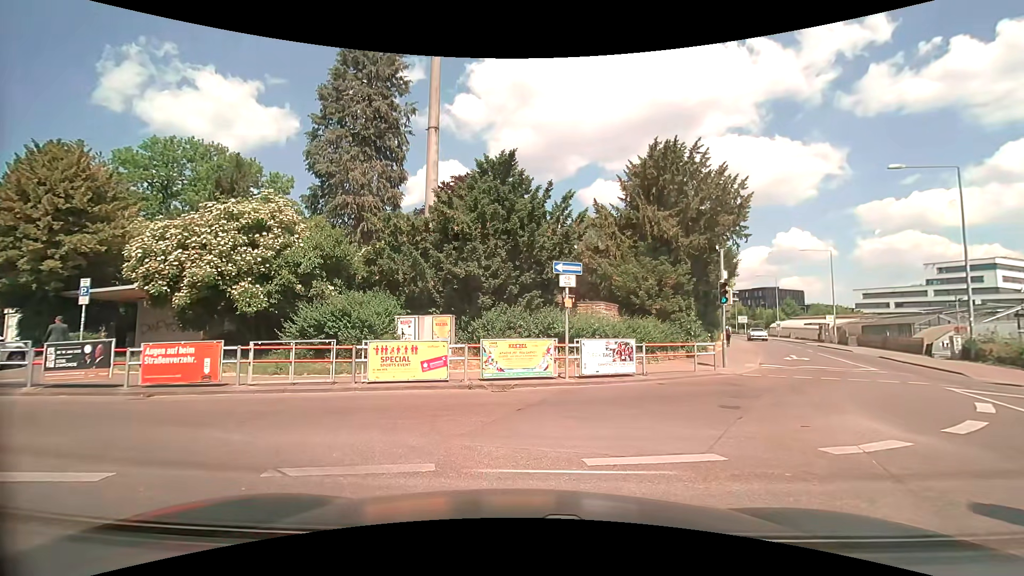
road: residential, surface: asphalt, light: Day
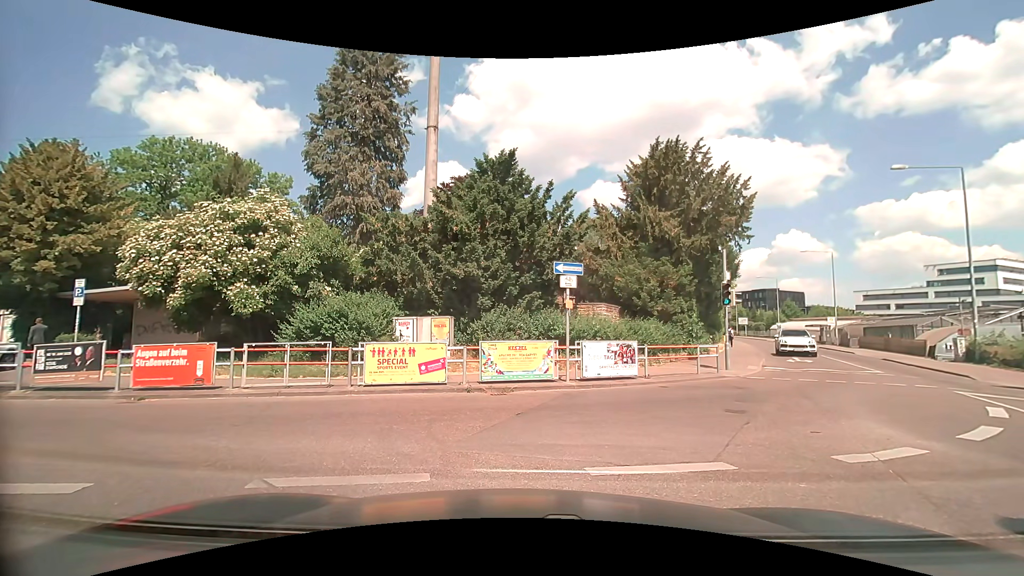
(0.0, +0.3) m; 0°
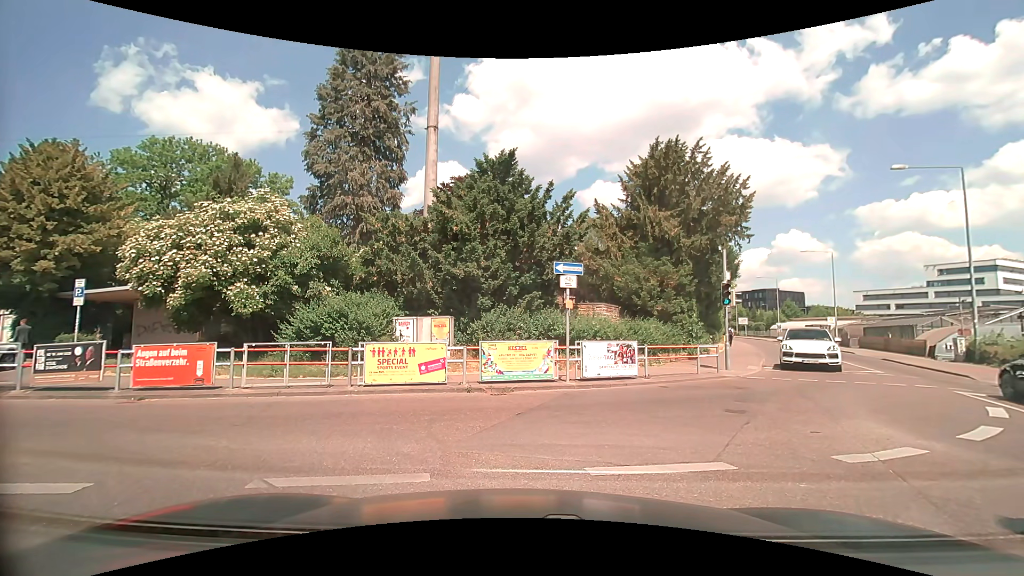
(0.0, 0.0) m; 0°
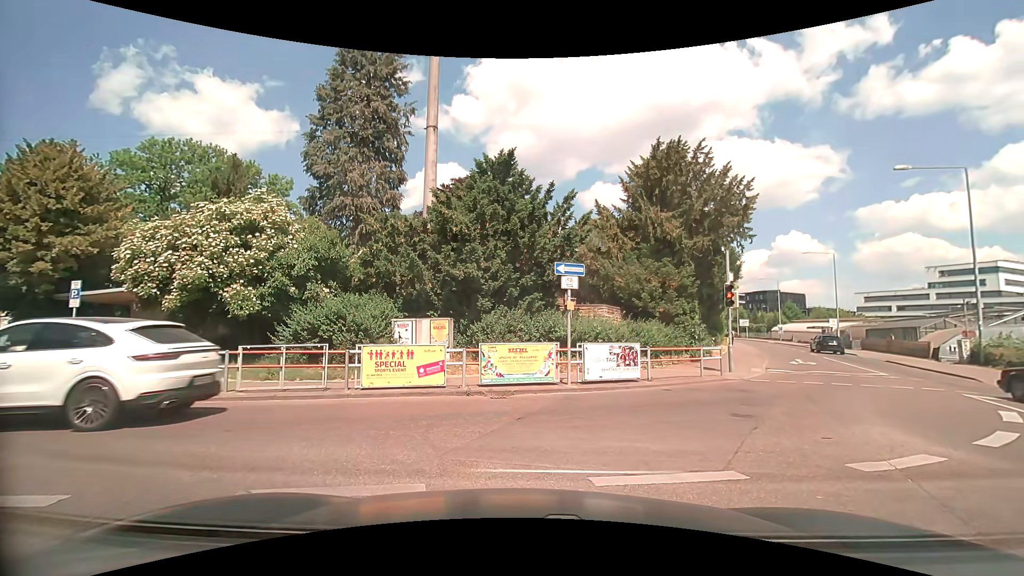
(0.0, +0.2) m; 0°
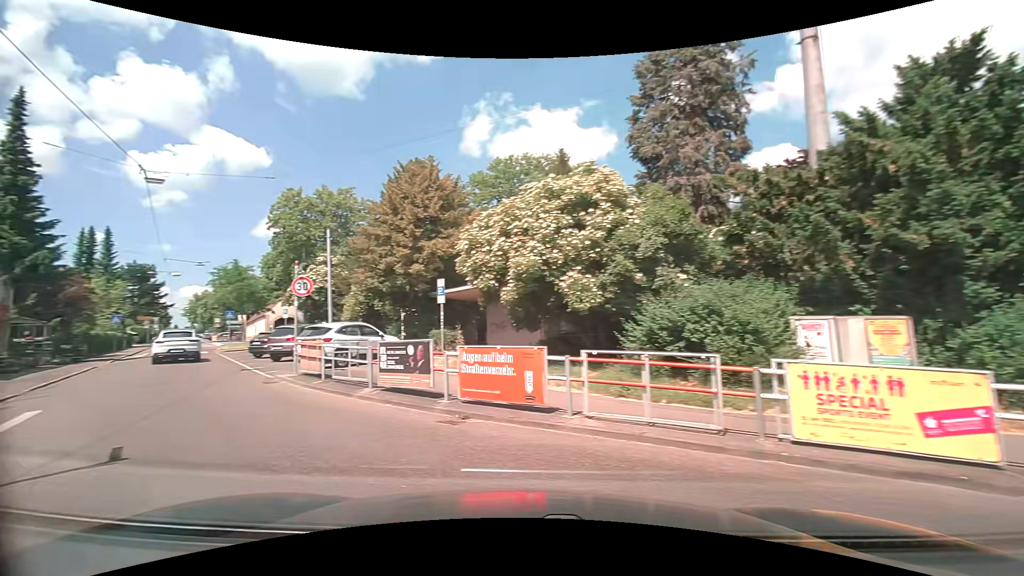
(-1.5, +5.0) m; -37°
(-4, +9) (-11, +17) (-17, +24) (-23, +32) (-29, +41) (-35, +49) (-40, +57) (-46, +65) (-56, +68) (-65, +64) m
